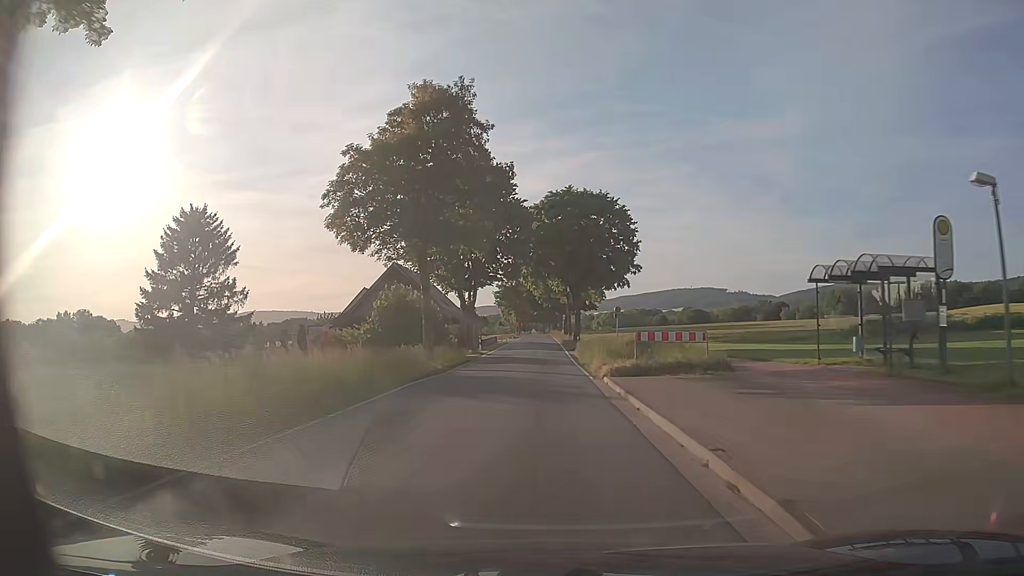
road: tertiary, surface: asphalt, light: Day
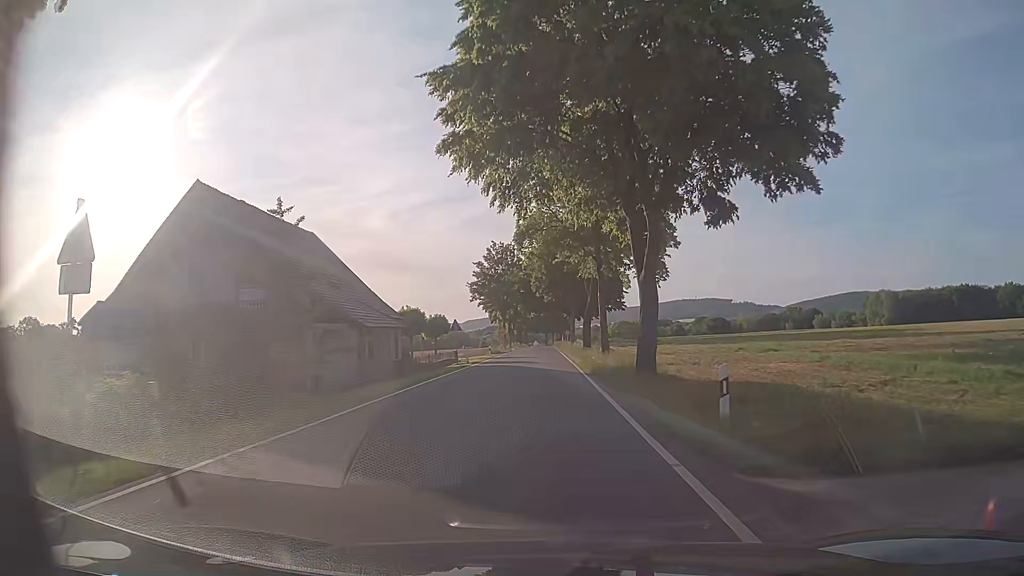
(0.0, +44.3) m; 0°
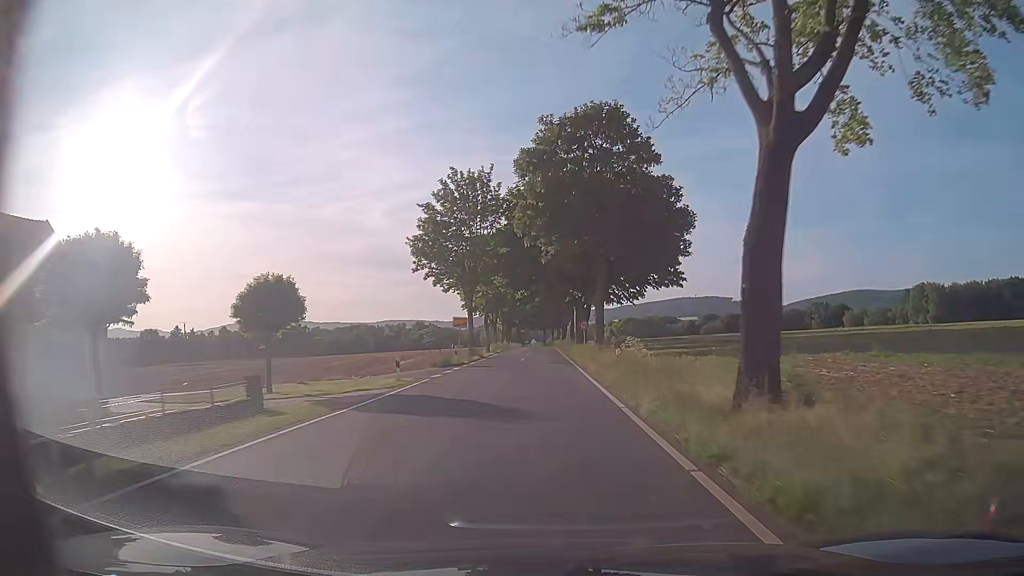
(-0.3, +37.8) m; 0°
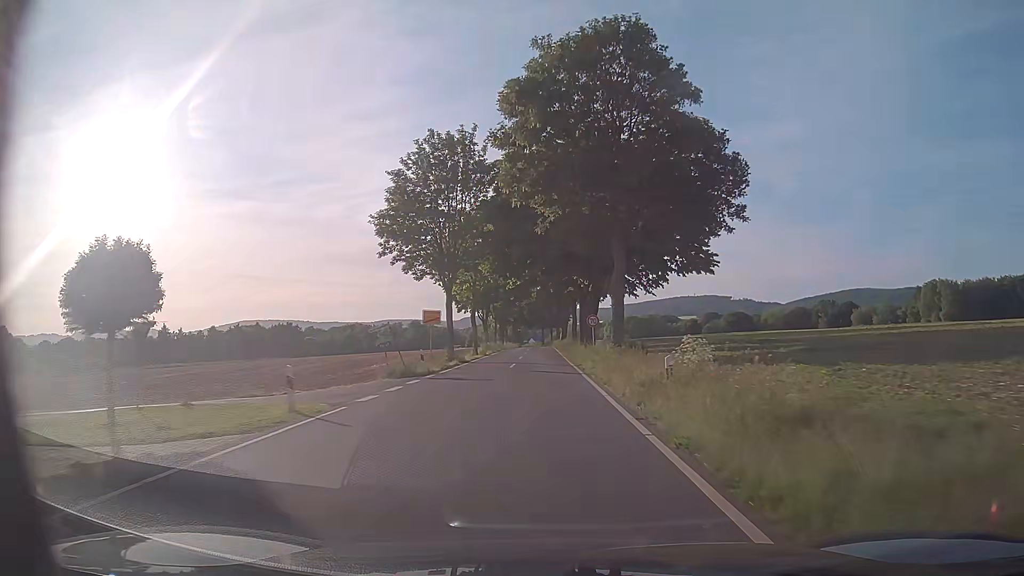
(0.0, +10.0) m; 0°
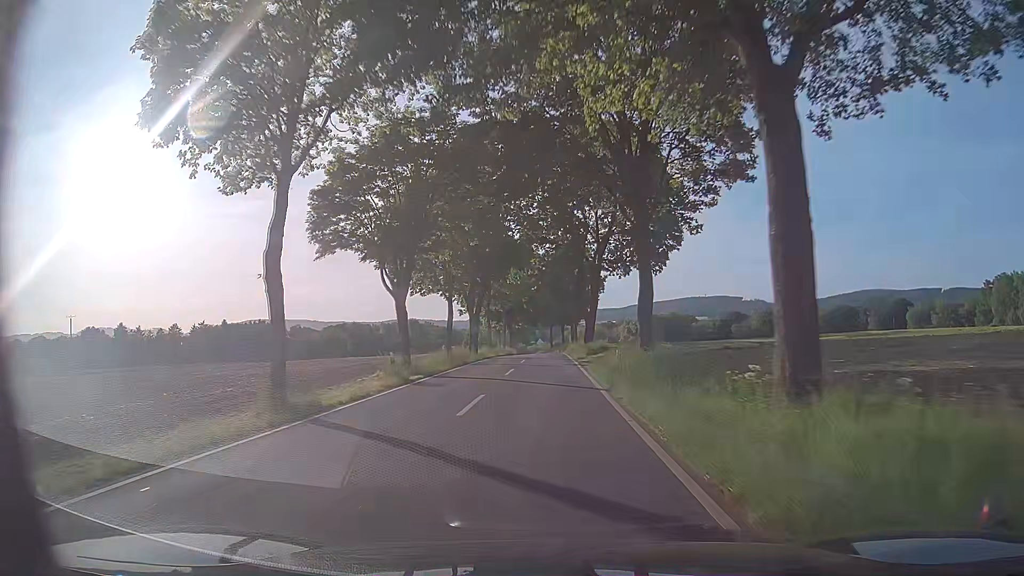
(-0.1, +41.9) m; -1°
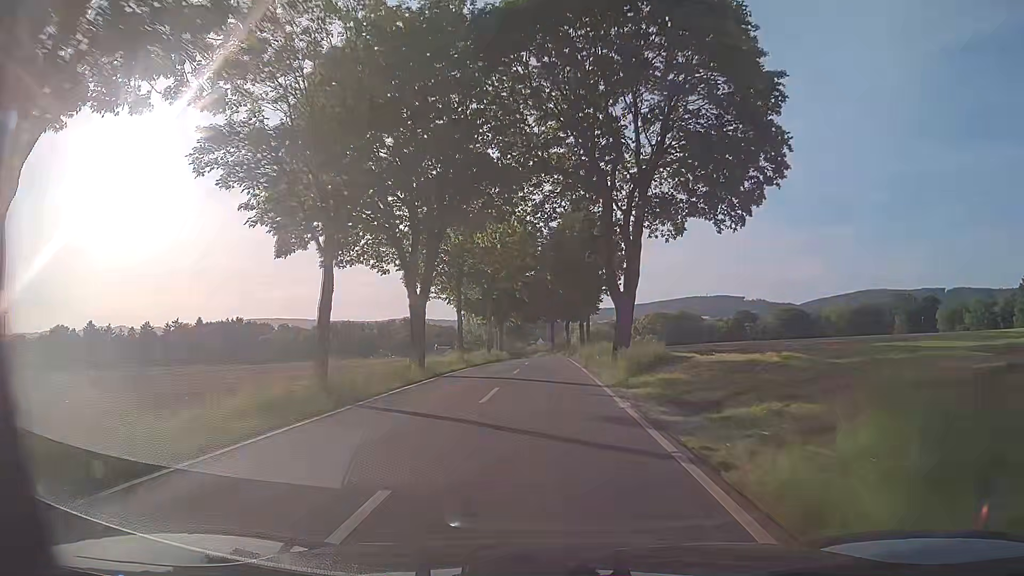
(-0.1, +21.7) m; 0°
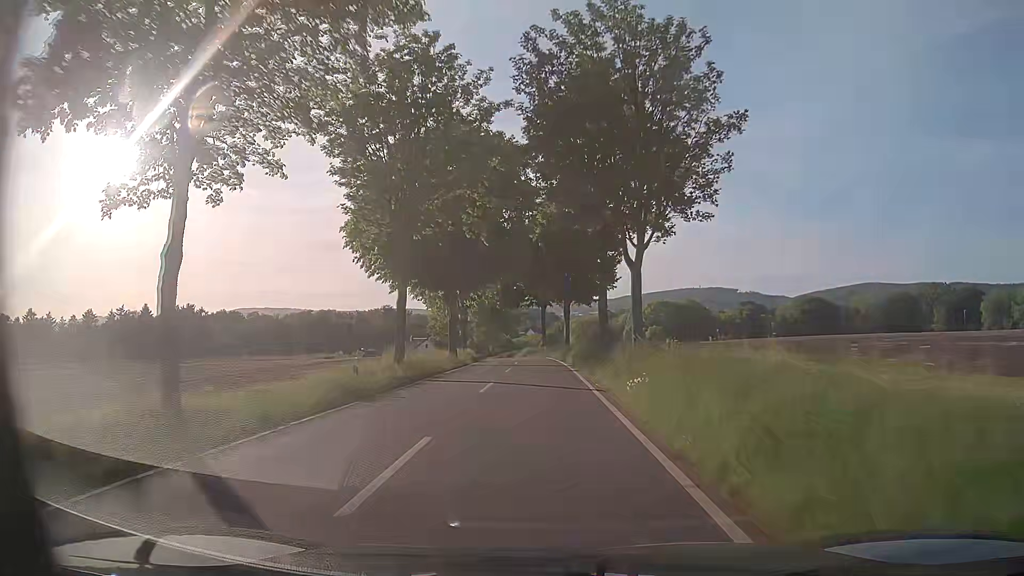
(+0.4, +32.6) m; +1°
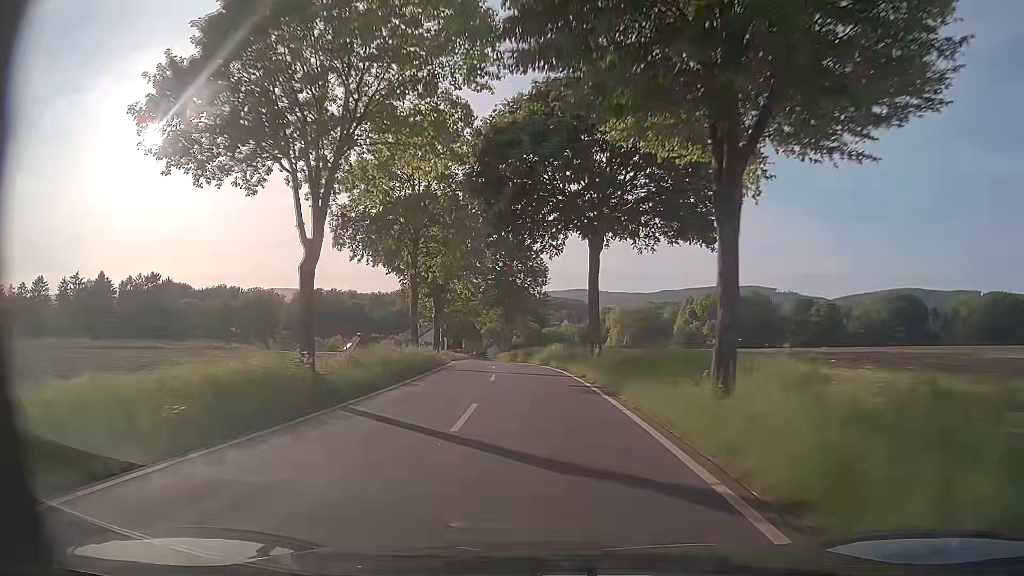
(-0.8, +43.3) m; -3°
(0, +10) (0, +20) (-1, +30) (-2, +40) (-3, +50) (-4, +60) (-5, +70) (-6, +80) (-7, +90) (-8, +100) m
